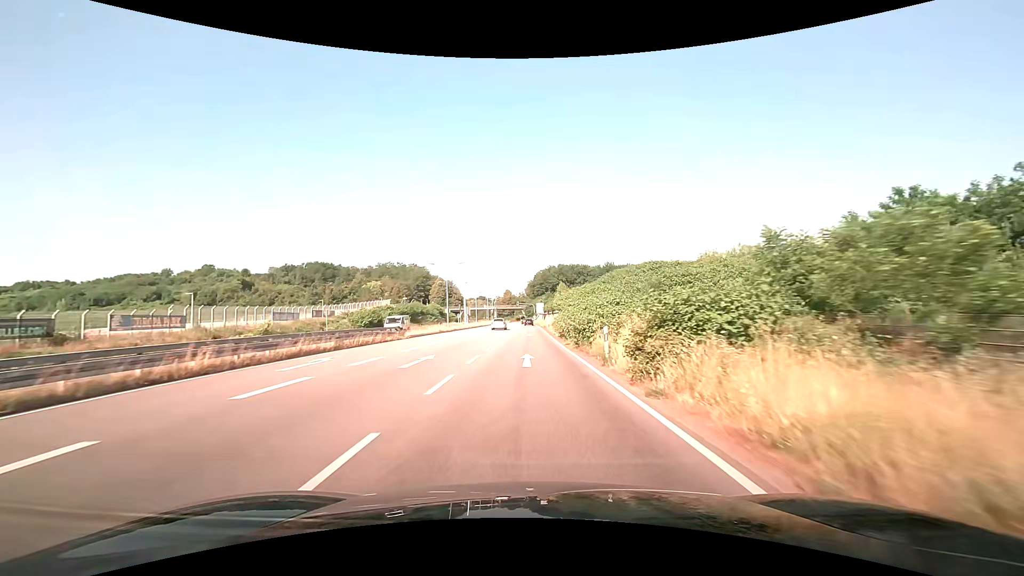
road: primary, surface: asphalt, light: Day
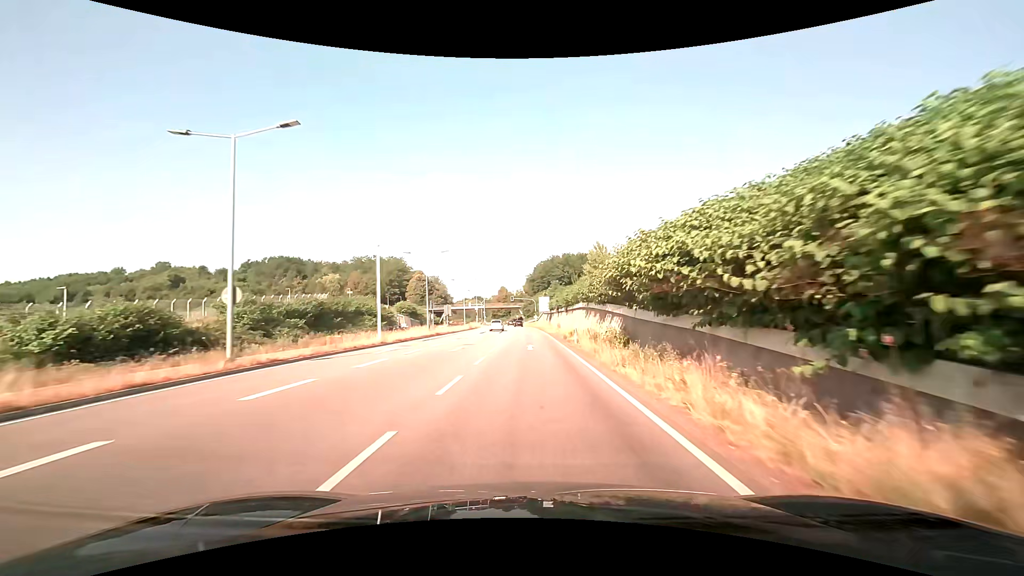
(+0.1, +42.0) m; 0°
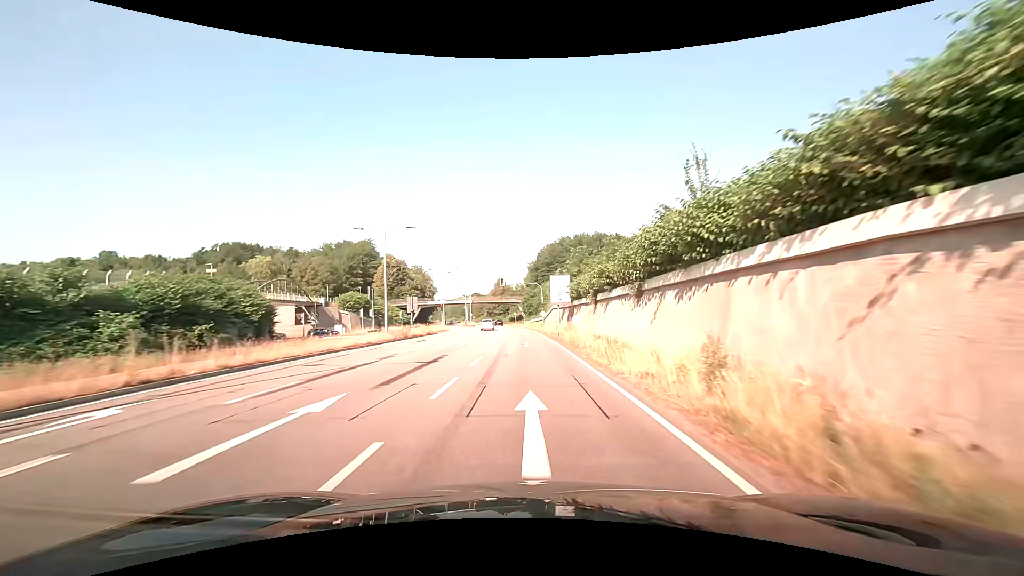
(0.0, +42.9) m; 0°
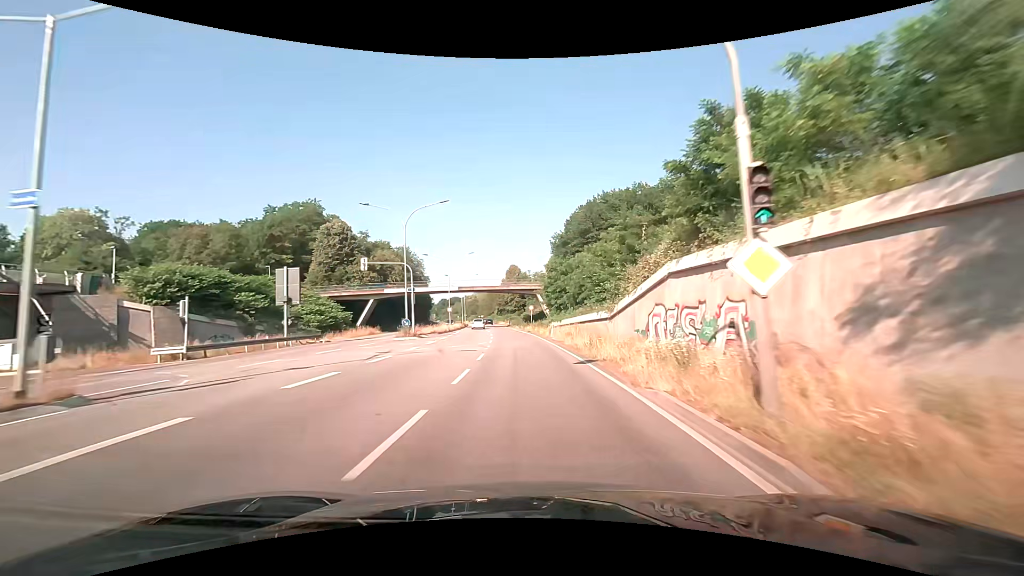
(-1.0, +53.8) m; -2°
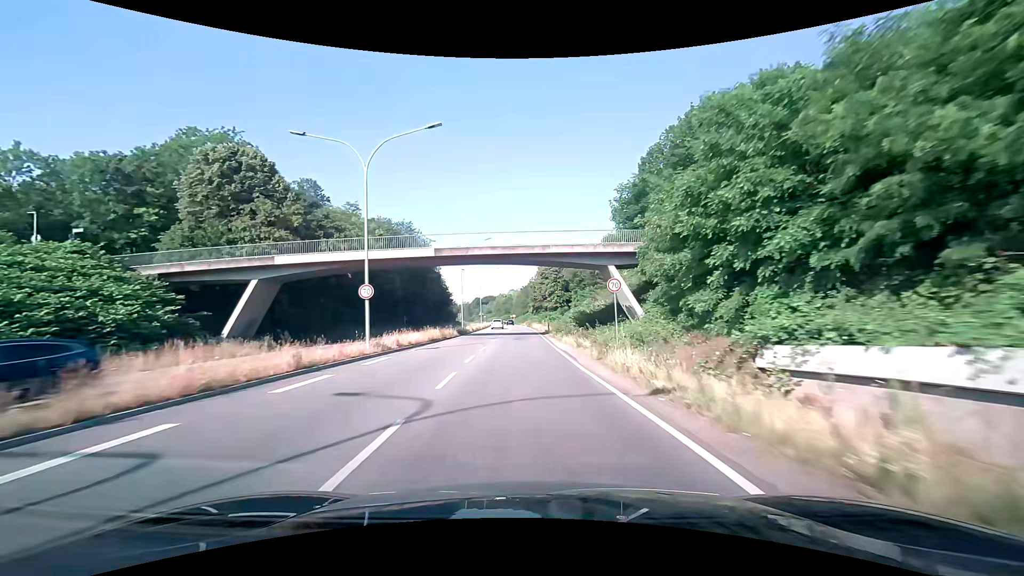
(-1.5, +42.8) m; -5°
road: trunk
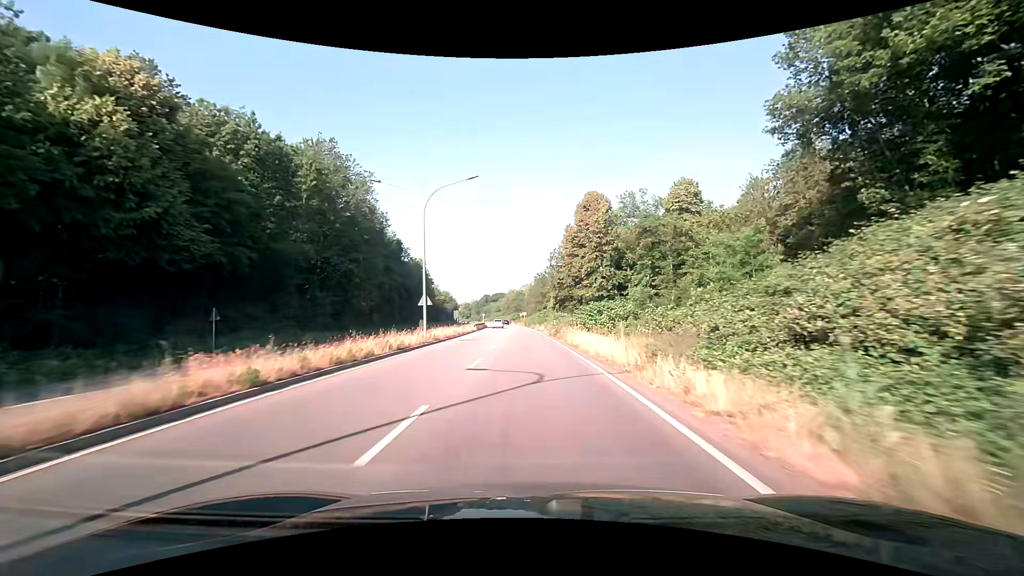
(-0.9, +53.3) m; -1°
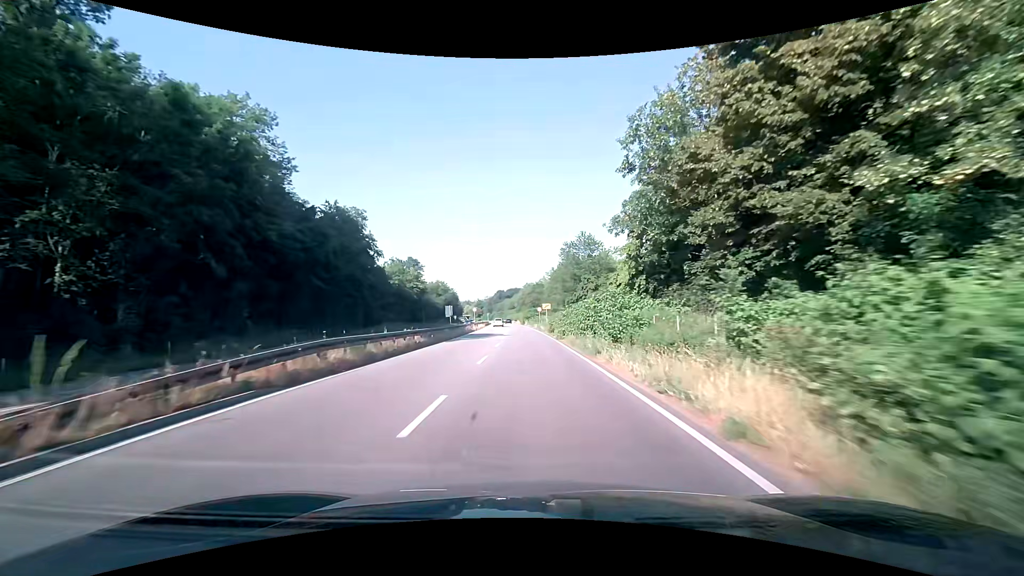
(-1.0, +53.2) m; -2°
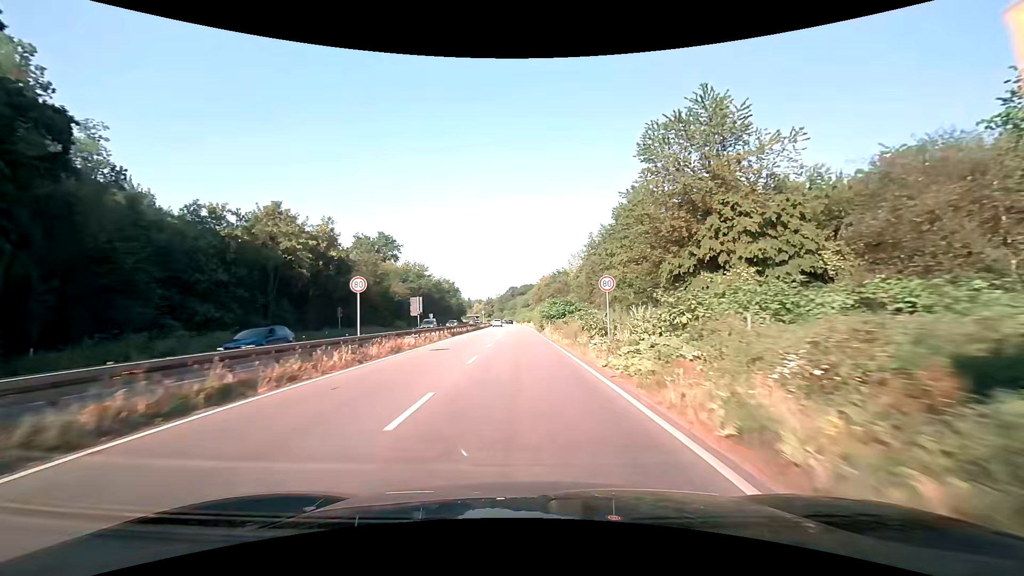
(-0.6, +53.7) m; -2°
(0, +10) (0, +20) (0, +30) (-1, +40) (-1, +50) (-1, +60) (-1, +70) (-1, +80) (-2, +90) (-2, +100) m
